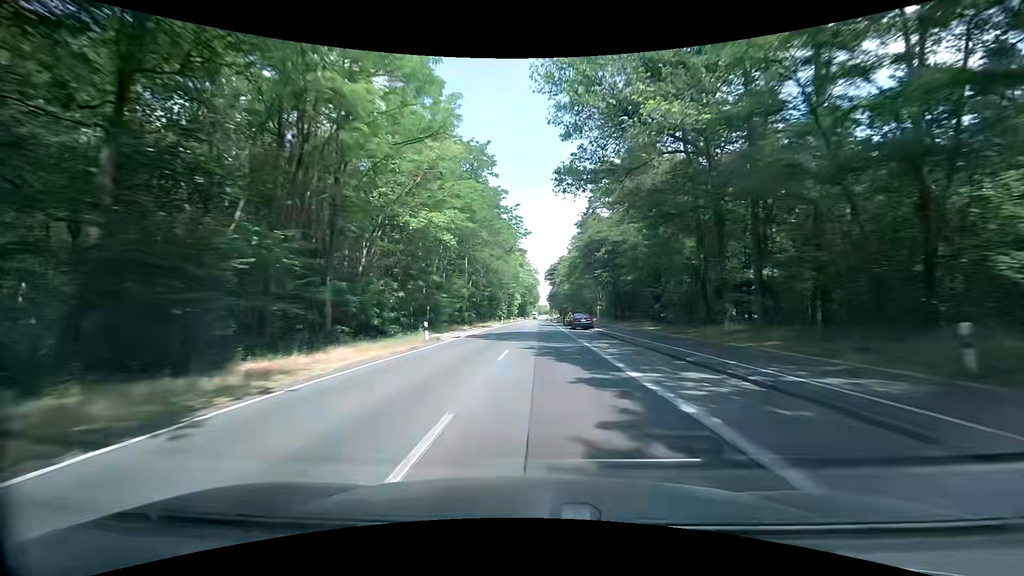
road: secondary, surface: asphalt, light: Day
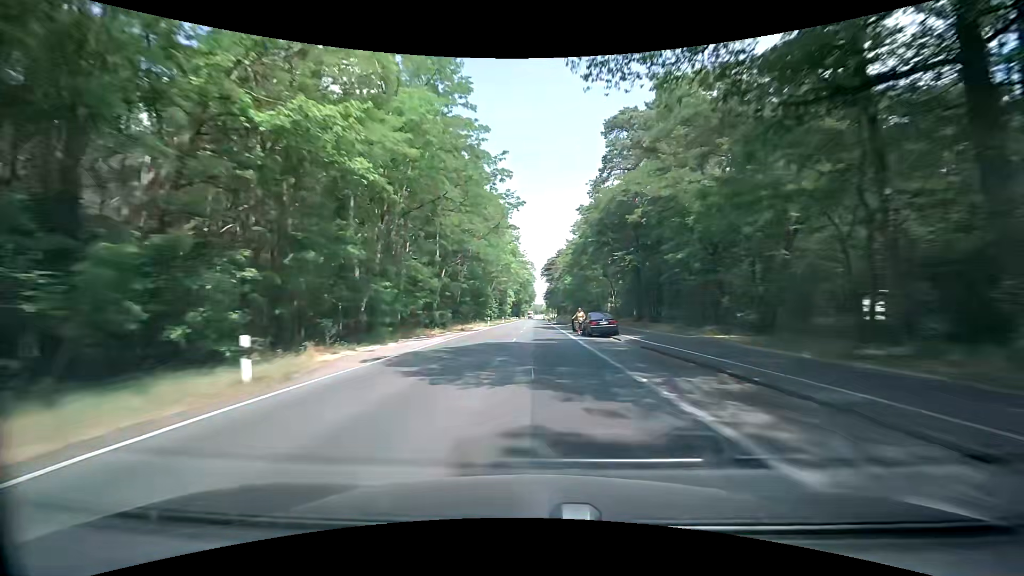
(0.0, +15.8) m; 0°
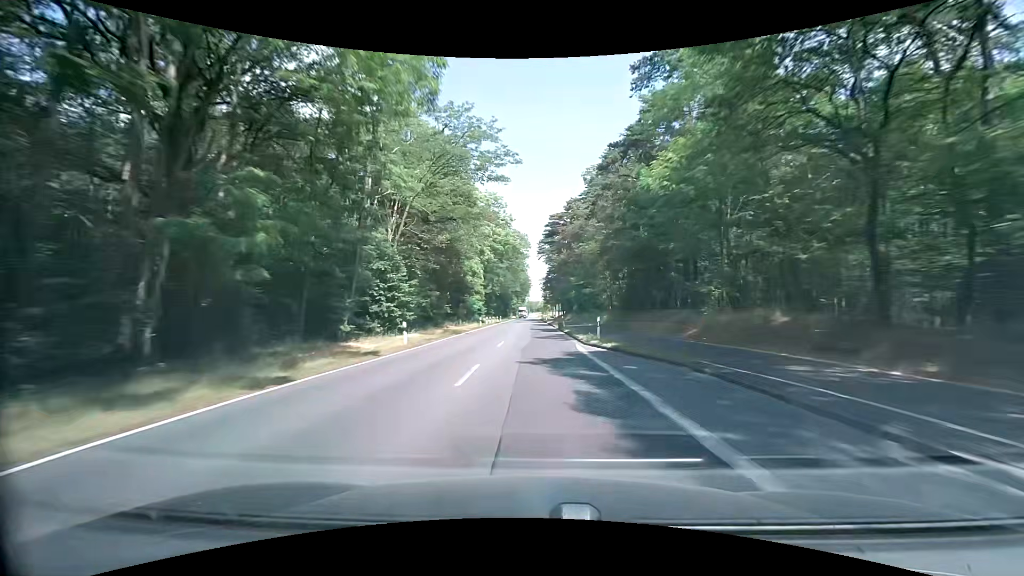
(+0.5, +63.2) m; 0°
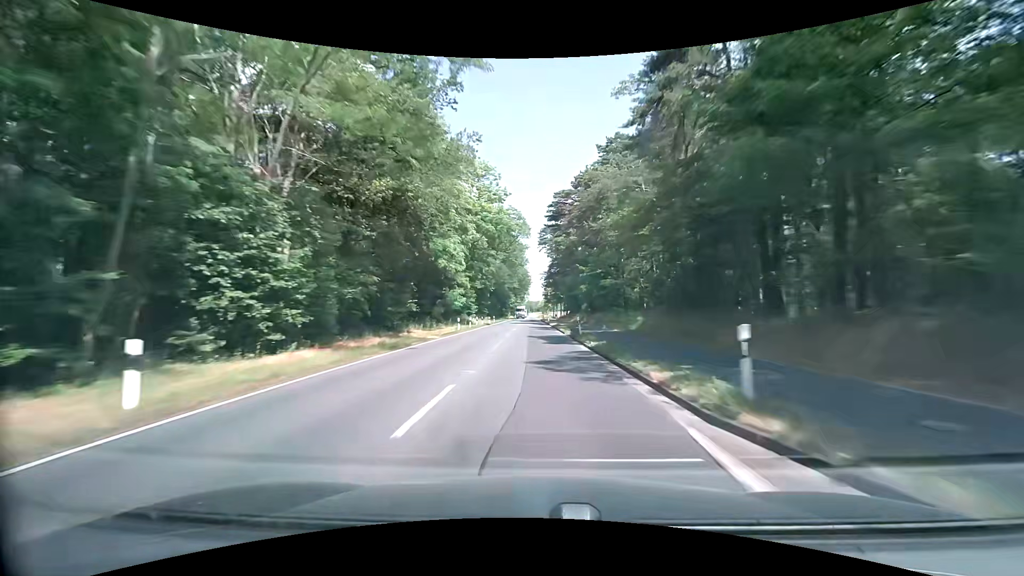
(+0.2, +15.8) m; +1°
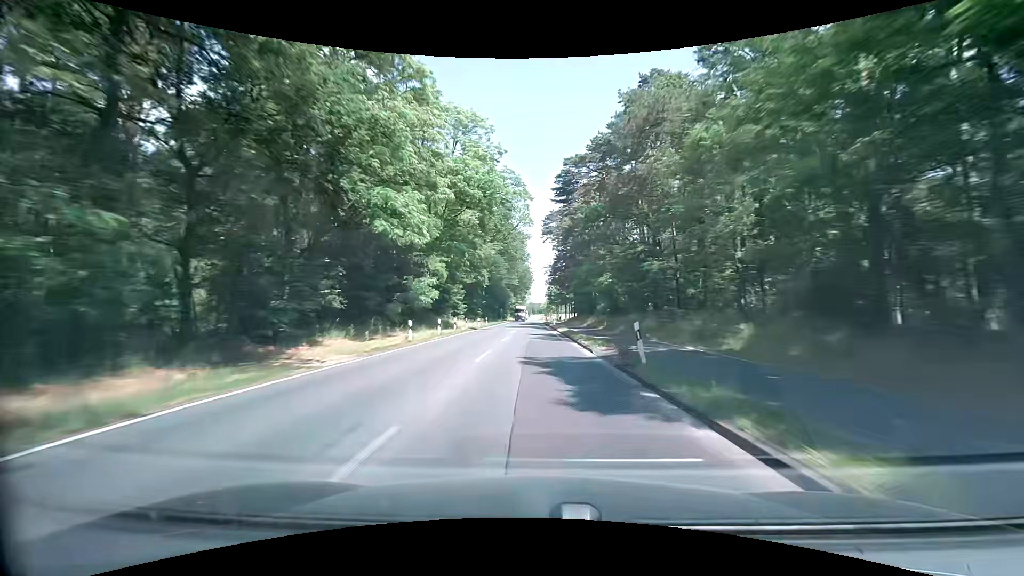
(-0.1, +15.8) m; -1°
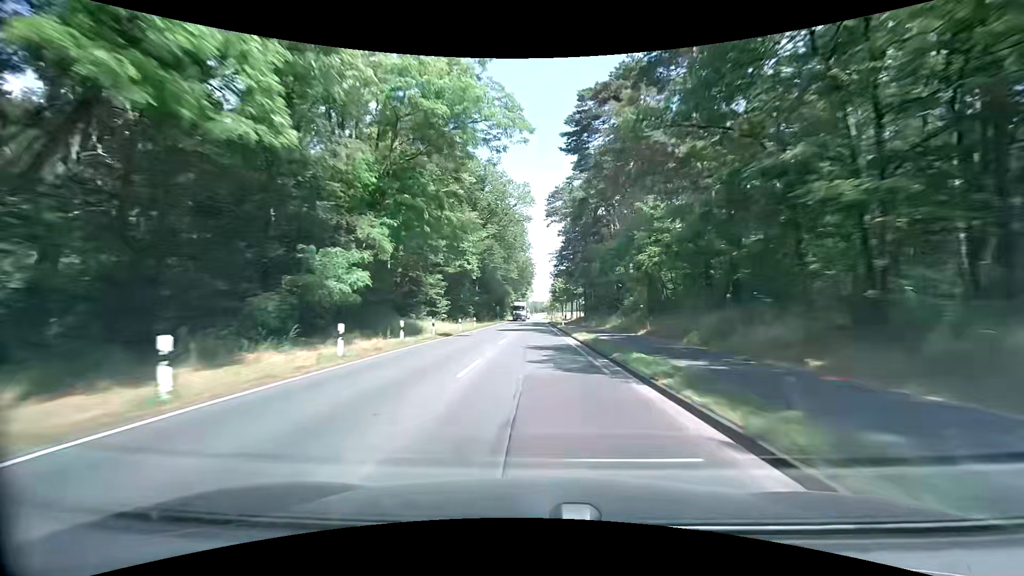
(0.0, +15.8) m; 0°
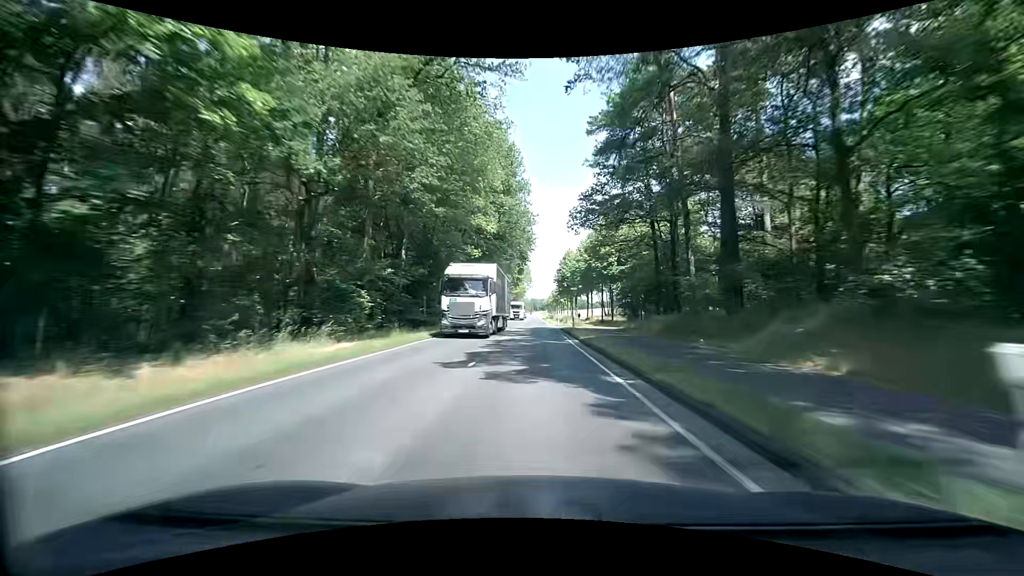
(+0.1, +47.5) m; 0°
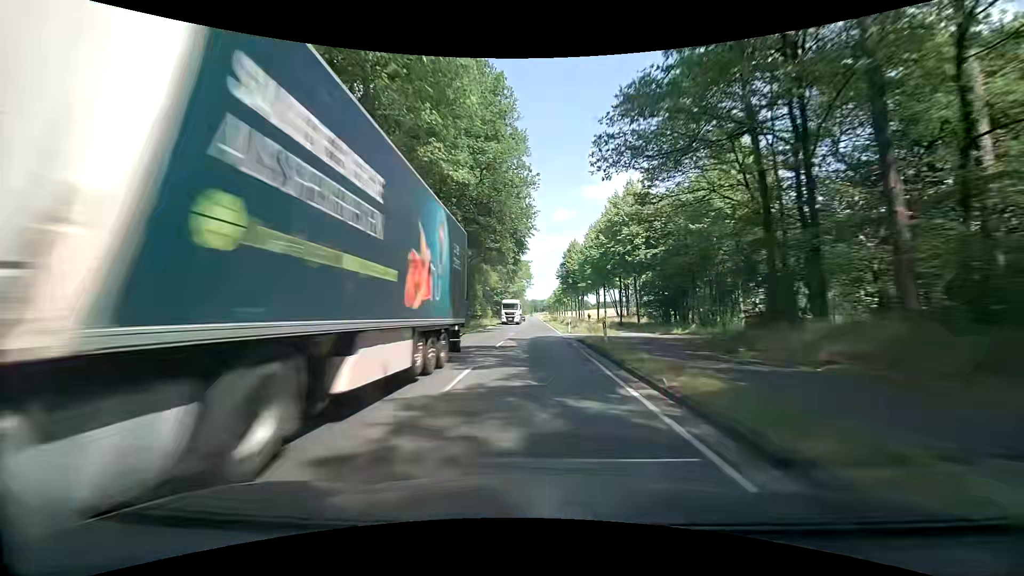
(+0.1, +15.9) m; +1°
(0, +10) (0, +20) (0, +30) (0, +40) (0, +50) (0, +60) (-1, +70) (-1, +80) (-1, +90) (-1, +100) m
